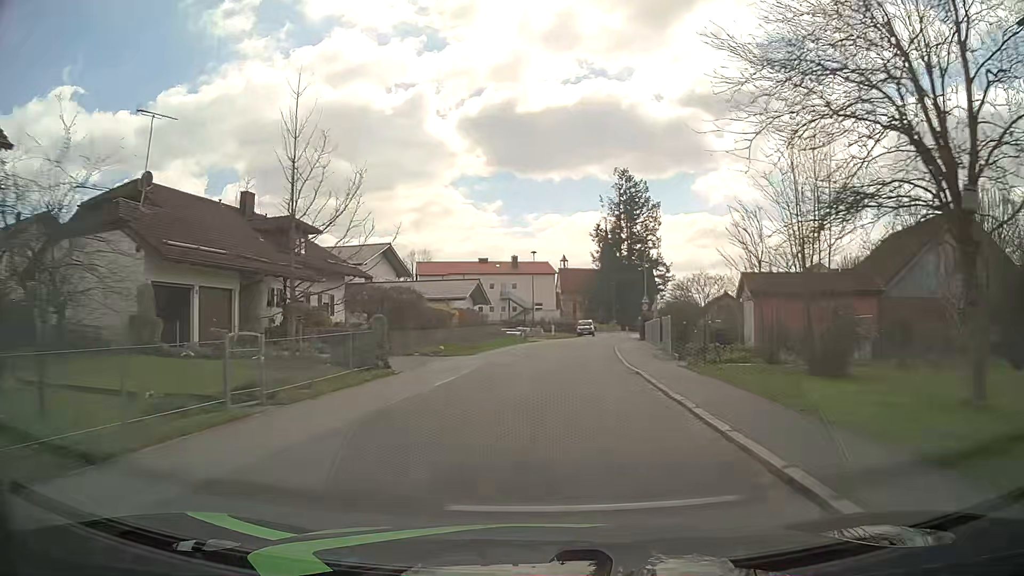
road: residential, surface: asphalt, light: Day
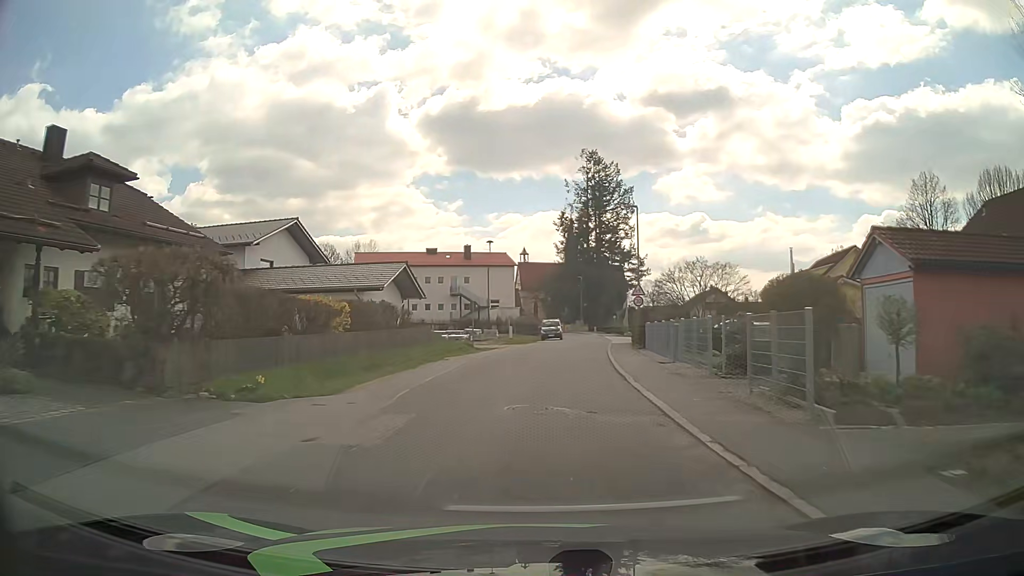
(+0.6, +14.7) m; +4°
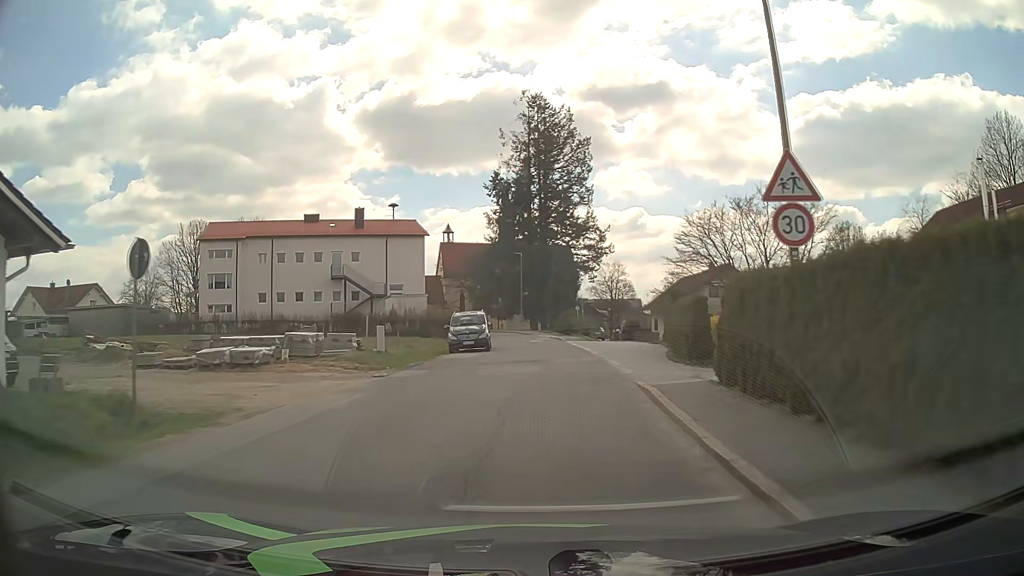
(+1.2, +28.9) m; +5°
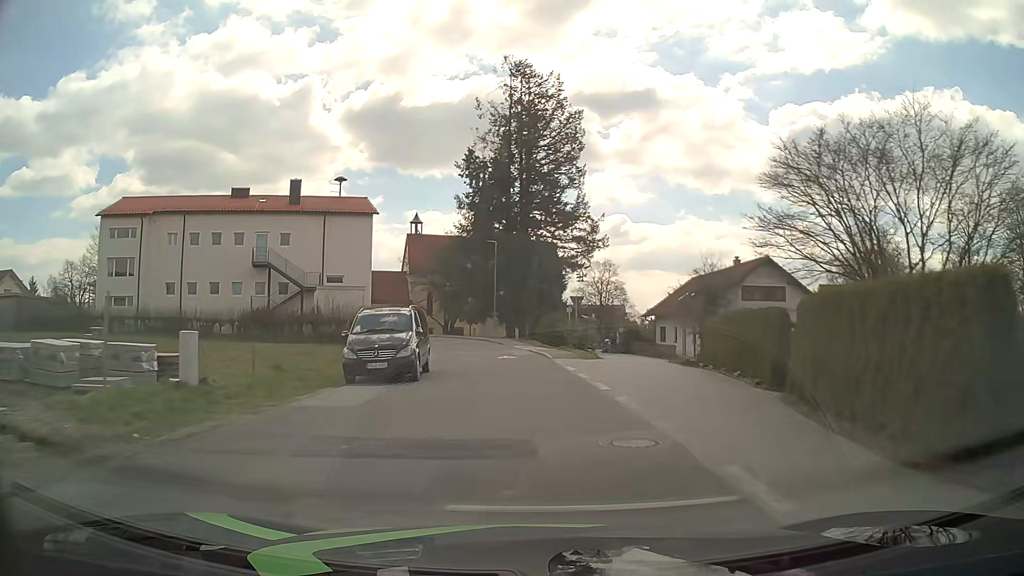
(+0.2, +13.9) m; +1°
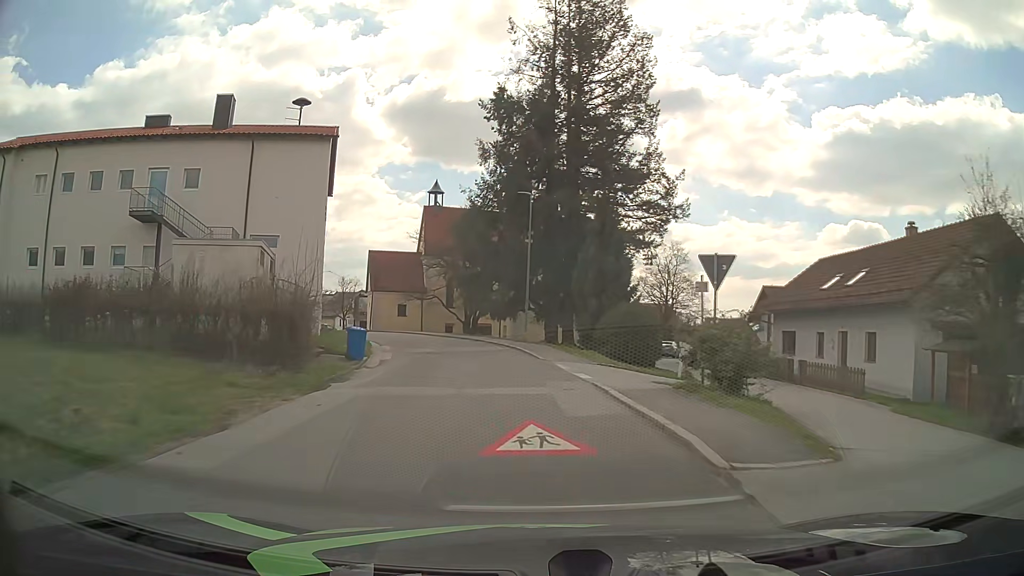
(-0.4, +20.1) m; -3°
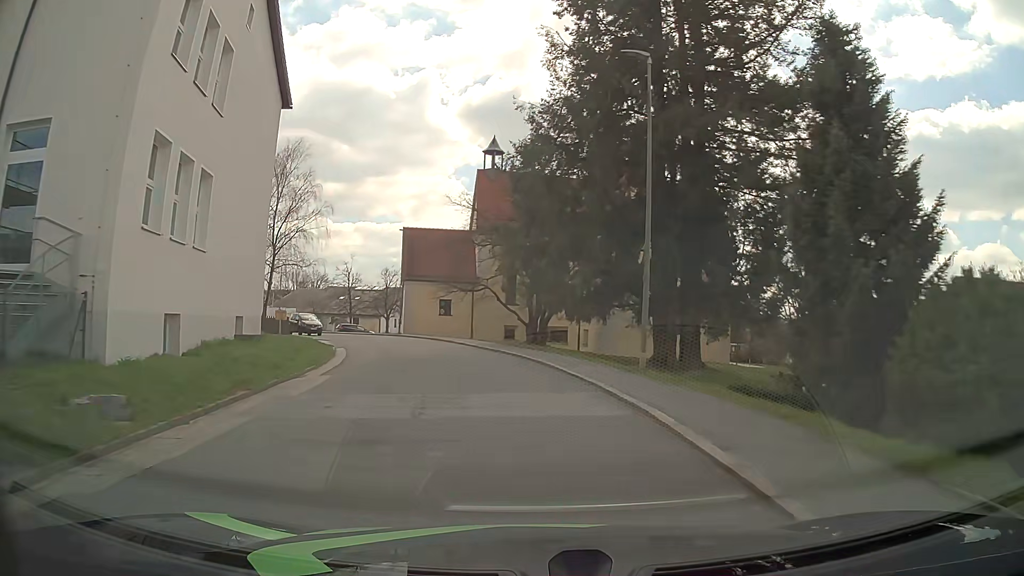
(-1.1, +20.1) m; -7°
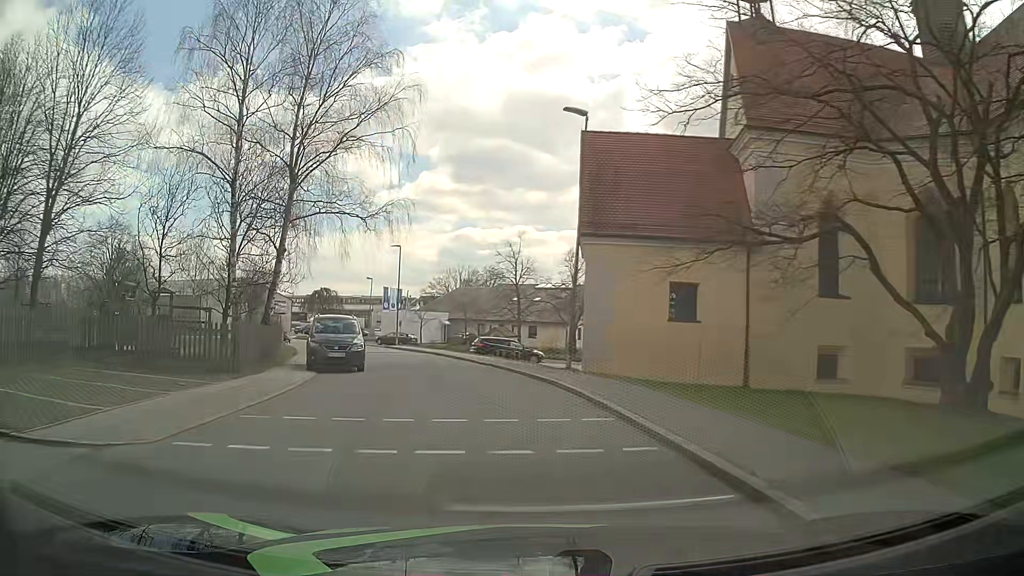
(-4.4, +31.9) m; -16°
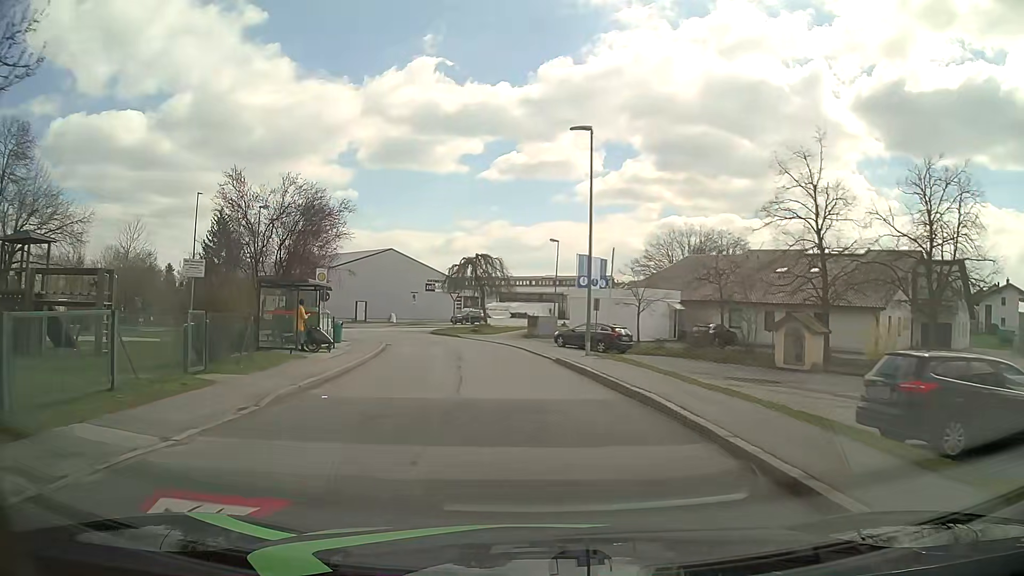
(-5.4, +30.5) m; -18°
(0, +10) (-1, +20) (-2, +30) (-5, +40) (-9, +49) (-9, +58) (-3, +66) (+4, +73) (+12, +80) (+19, +87) m
